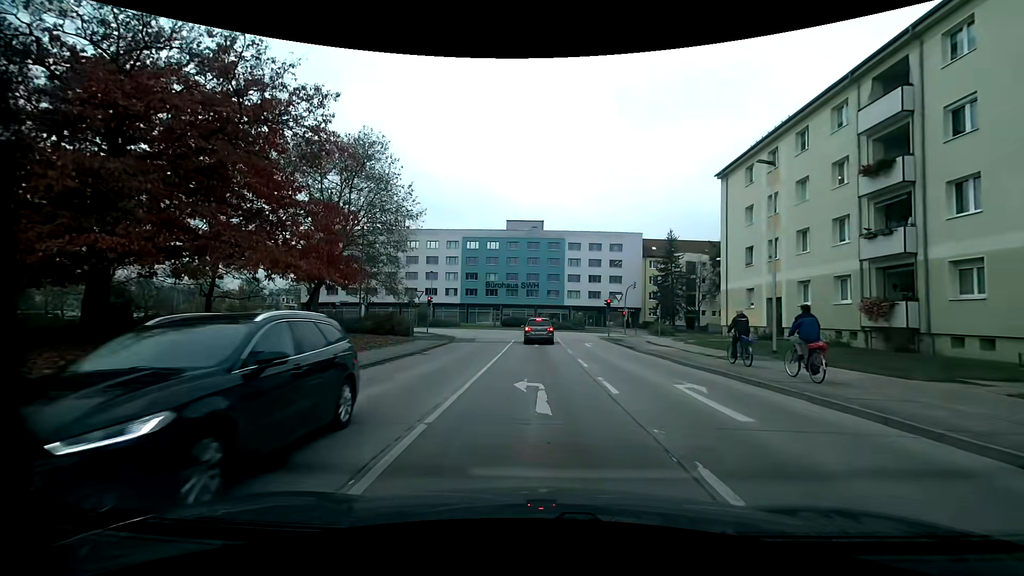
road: tertiary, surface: asphalt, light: Day
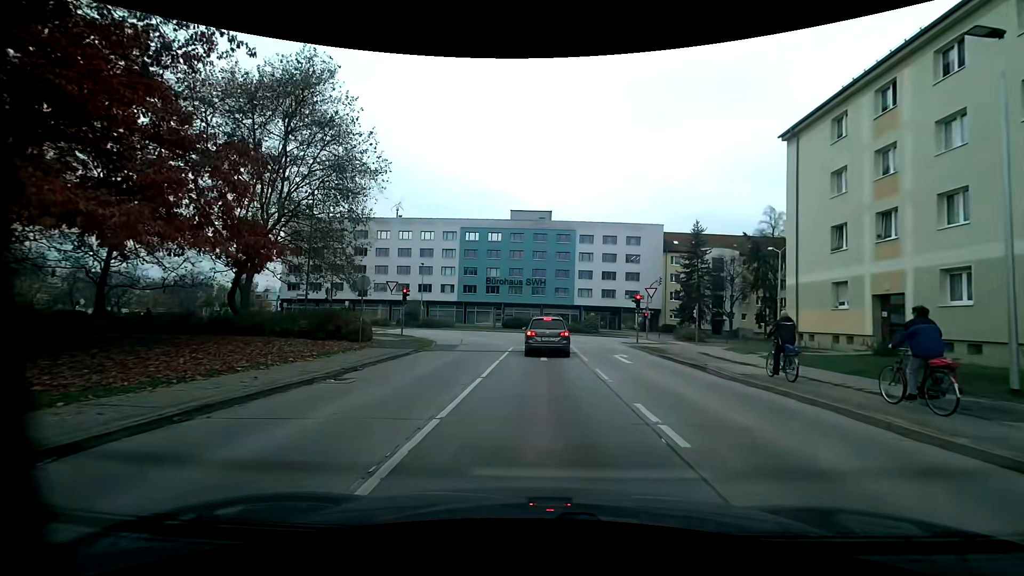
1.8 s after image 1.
(-0.1, +9.6) m; -1°
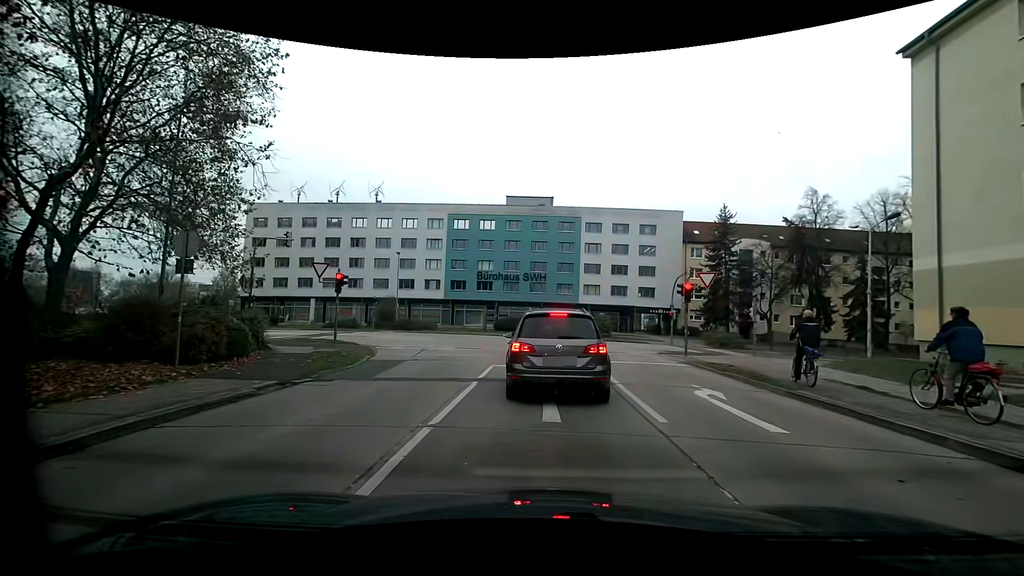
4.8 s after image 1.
(+0.1, +10.5) m; +1°
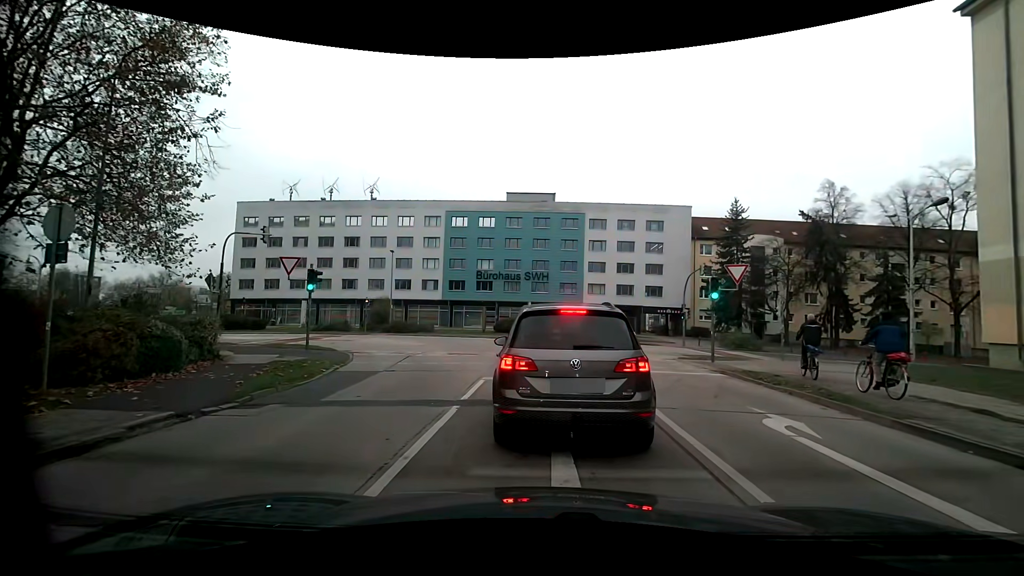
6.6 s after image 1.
(-0.1, +2.8) m; -2°
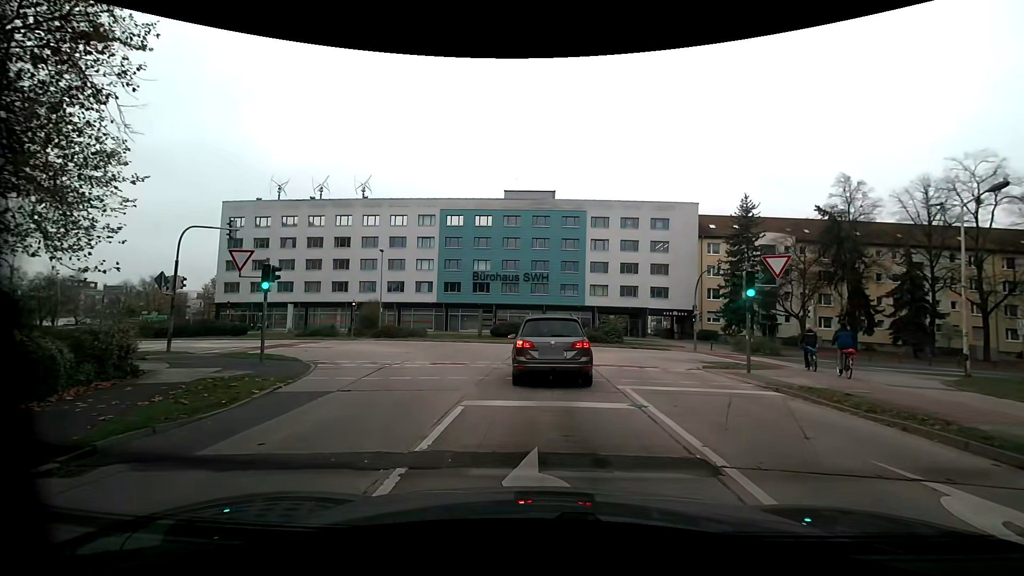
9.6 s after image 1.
(+0.1, +3.4) m; +1°
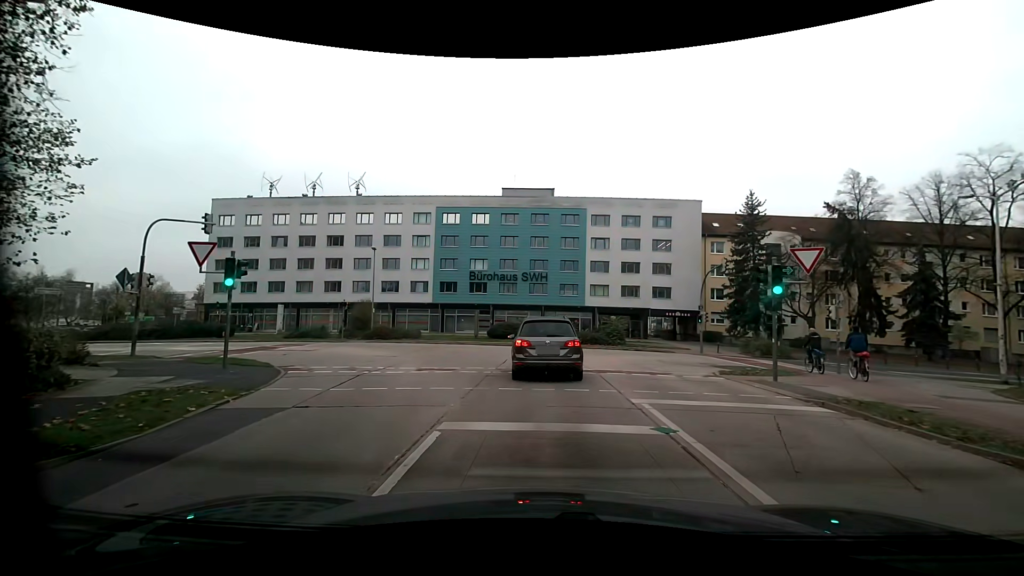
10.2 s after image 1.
(0.0, +2.0) m; +1°
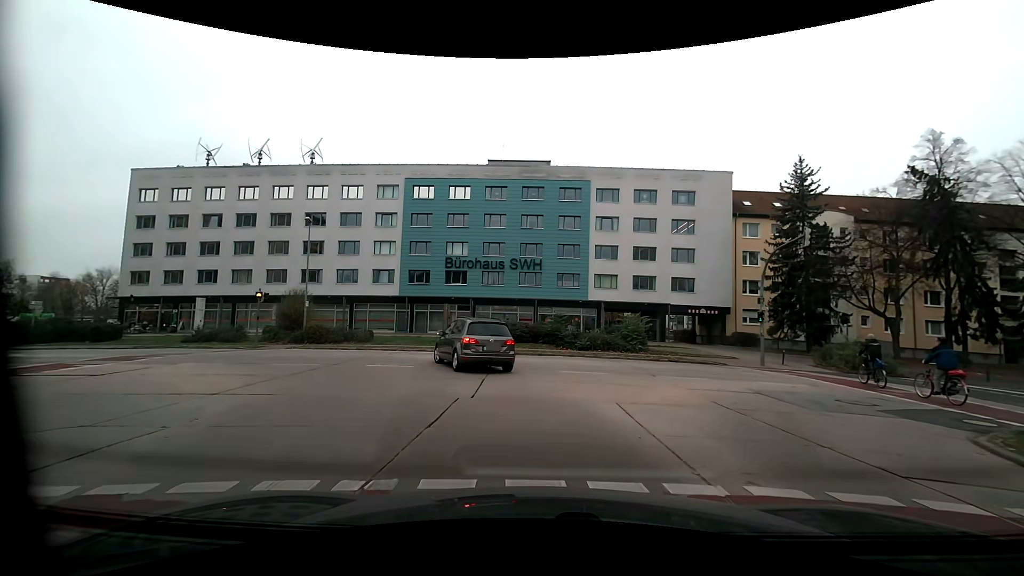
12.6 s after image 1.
(0.0, +11.9) m; 0°
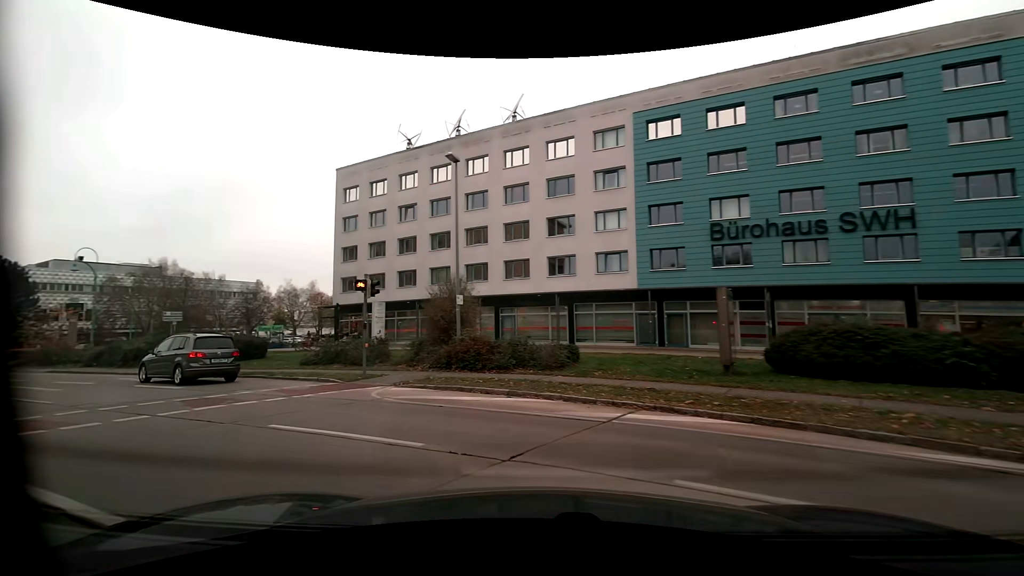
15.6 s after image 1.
(-2.5, +17.5) m; -29°
(-3, +9) (-10, +16) (-19, +21) (-28, +26) (-37, +30) (-46, +34) (-51, +42) (-51, +52) (-46, +61) (-41, +70) m
